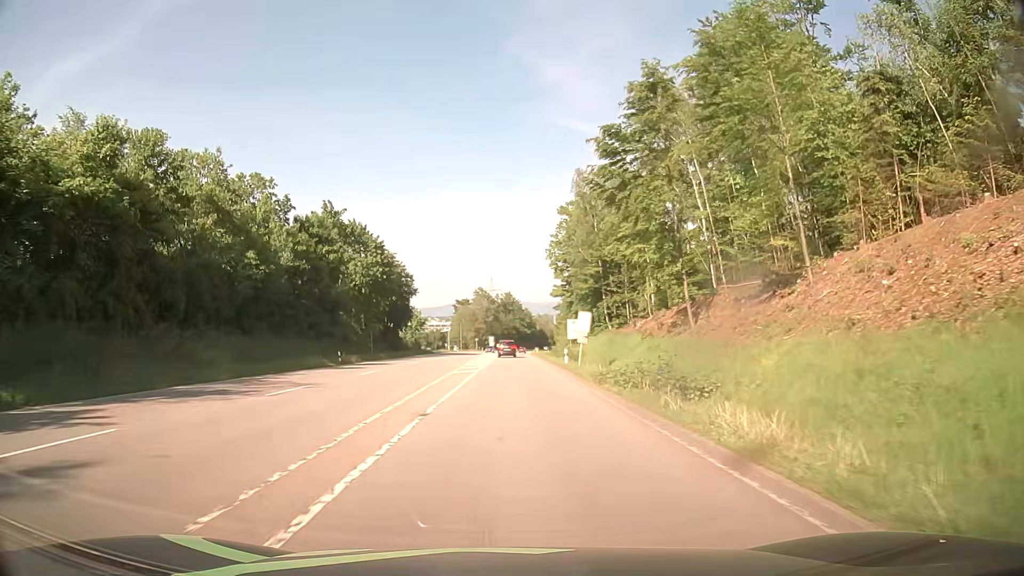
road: secondary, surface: asphalt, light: Day
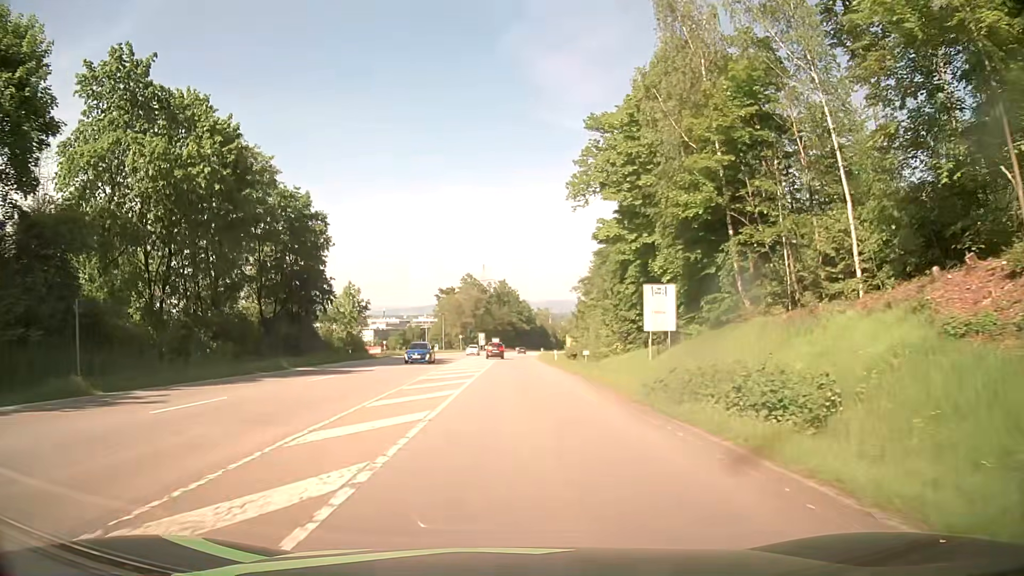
(+0.2, +44.5) m; 0°
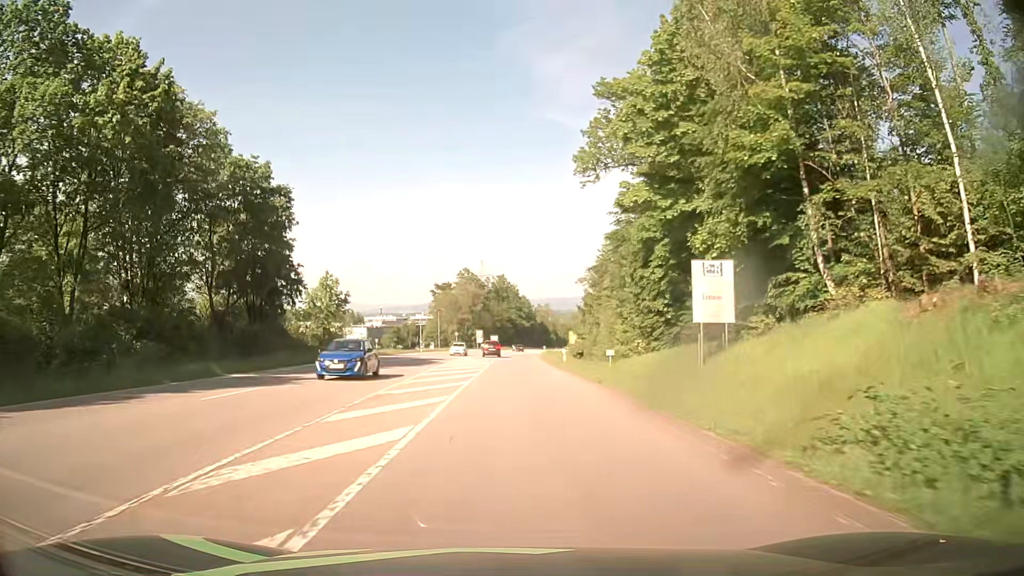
(0.0, +8.7) m; 0°
(0, +10) (0, +20) (0, +30) (0, +40) (0, +50) (-1, +60) (-1, +70) (-1, +80) (-1, +90) (0, +100) m
